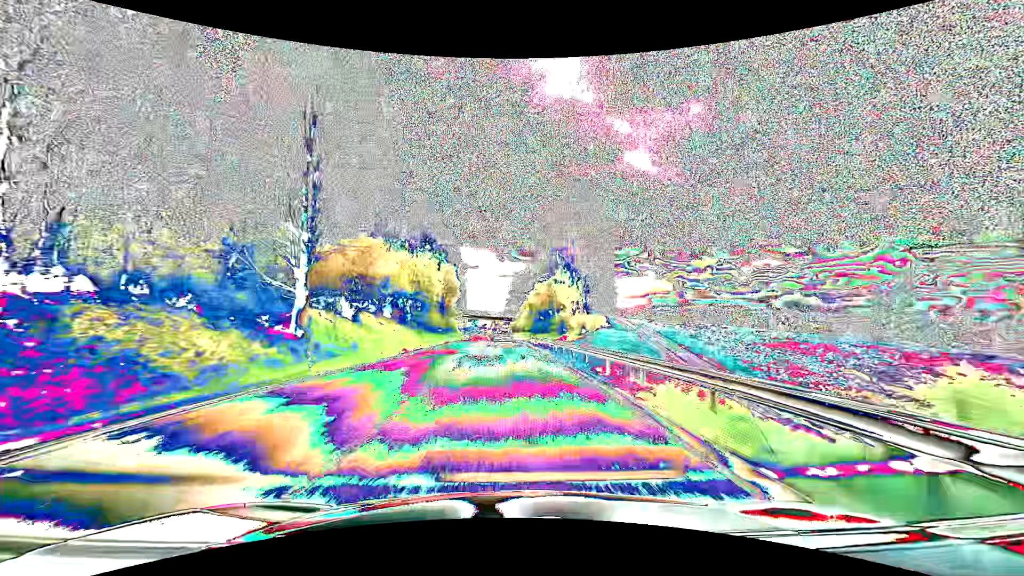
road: primary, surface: asphalt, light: Day
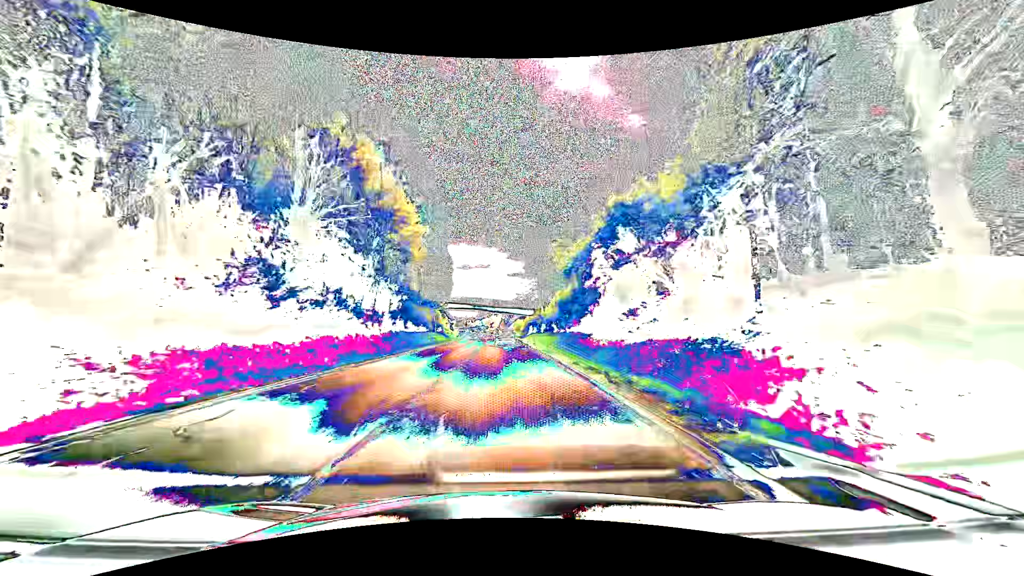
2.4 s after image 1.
(-0.8, +61.2) m; -1°
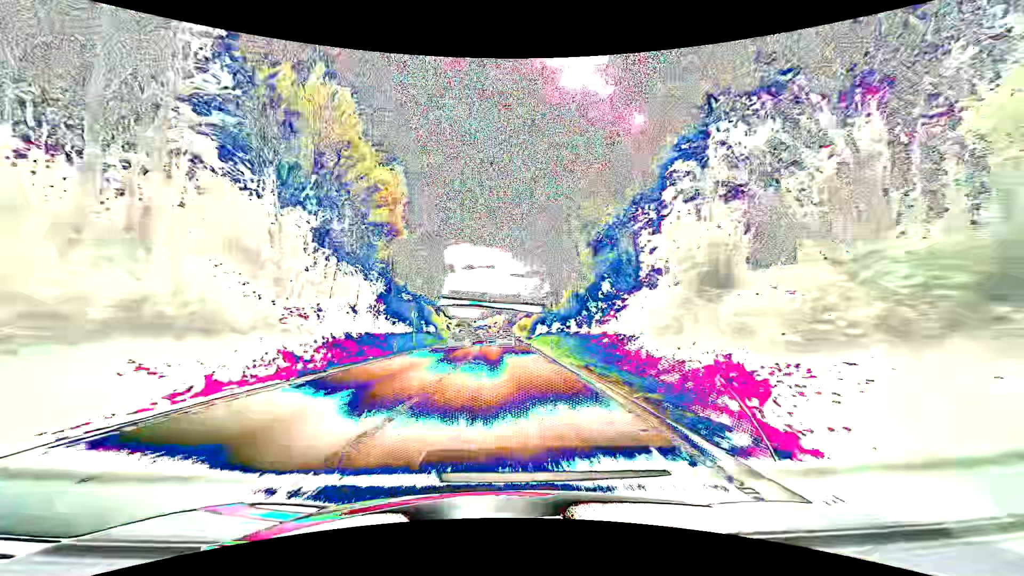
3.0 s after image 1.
(-0.1, +15.3) m; 0°
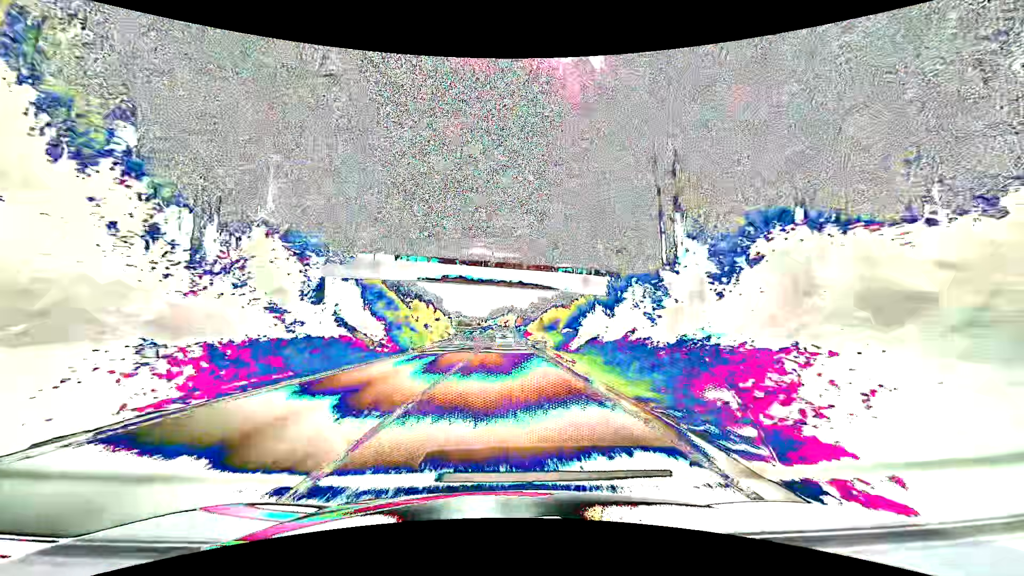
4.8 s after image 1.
(-0.6, +45.9) m; -2°
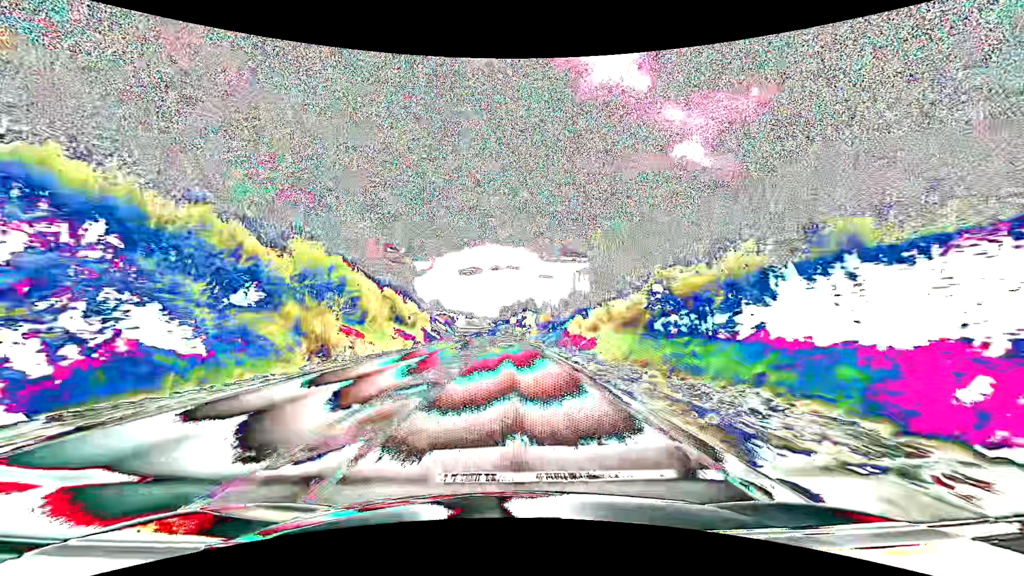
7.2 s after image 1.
(-0.6, +61.2) m; -1°
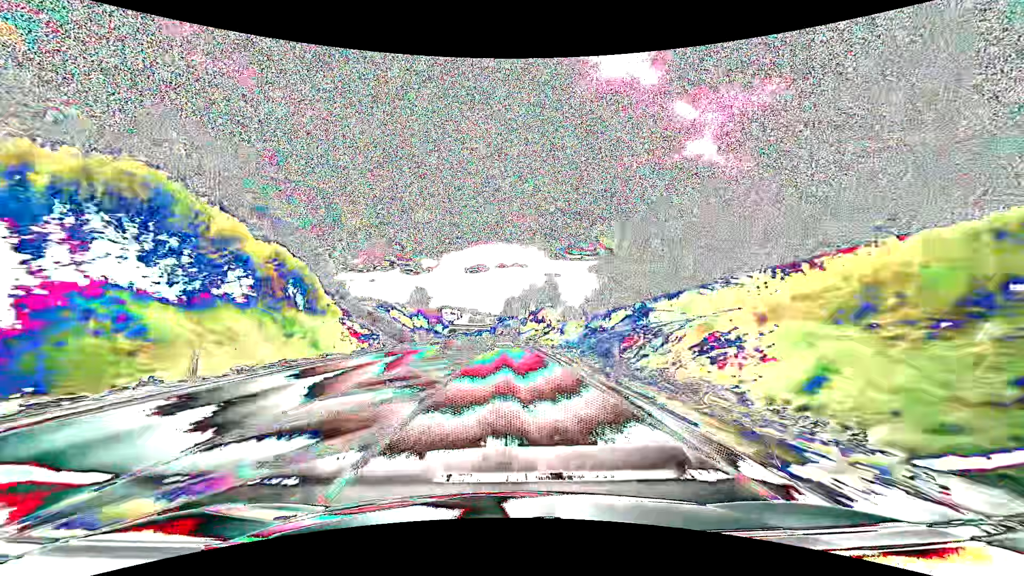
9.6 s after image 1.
(-0.5, +61.0) m; -1°
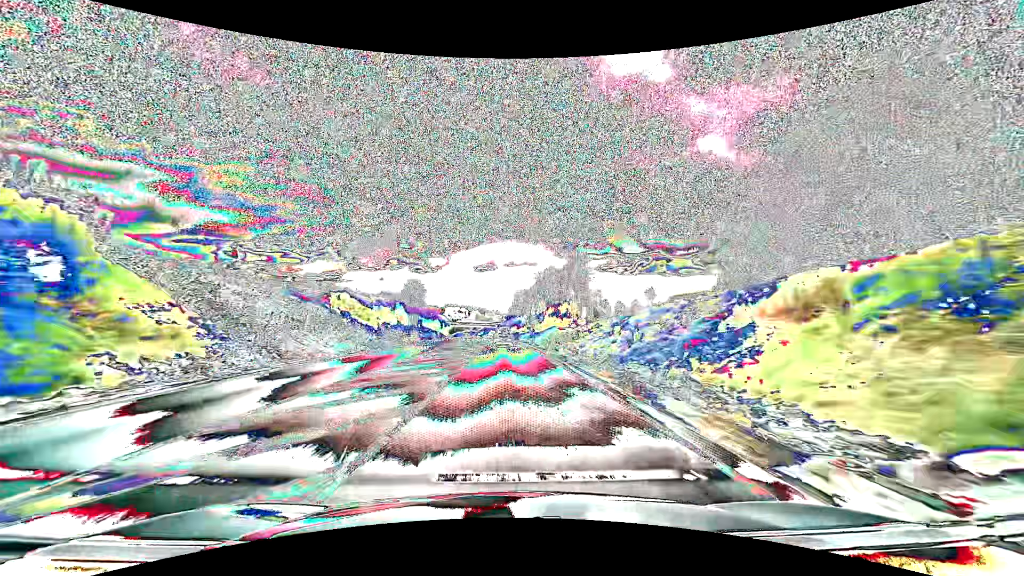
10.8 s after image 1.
(-0.2, +30.5) m; -1°
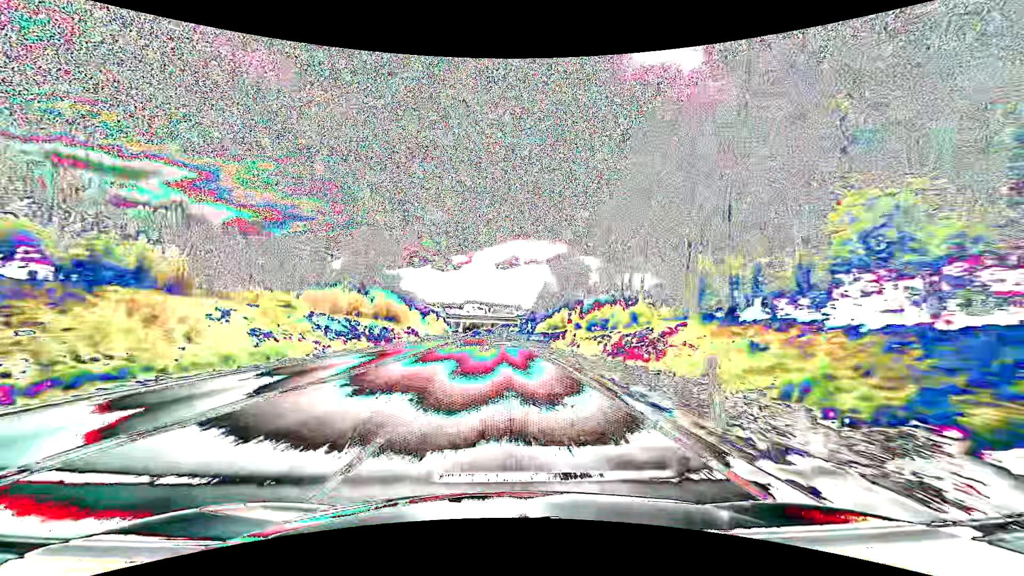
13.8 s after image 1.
(-1.7, +76.7) m; -2°
(0, +10) (0, +20) (0, +30) (0, +40) (-1, +50) (-1, +60) (-1, +70) (-2, +80) (-2, +90) (-3, +100) m
